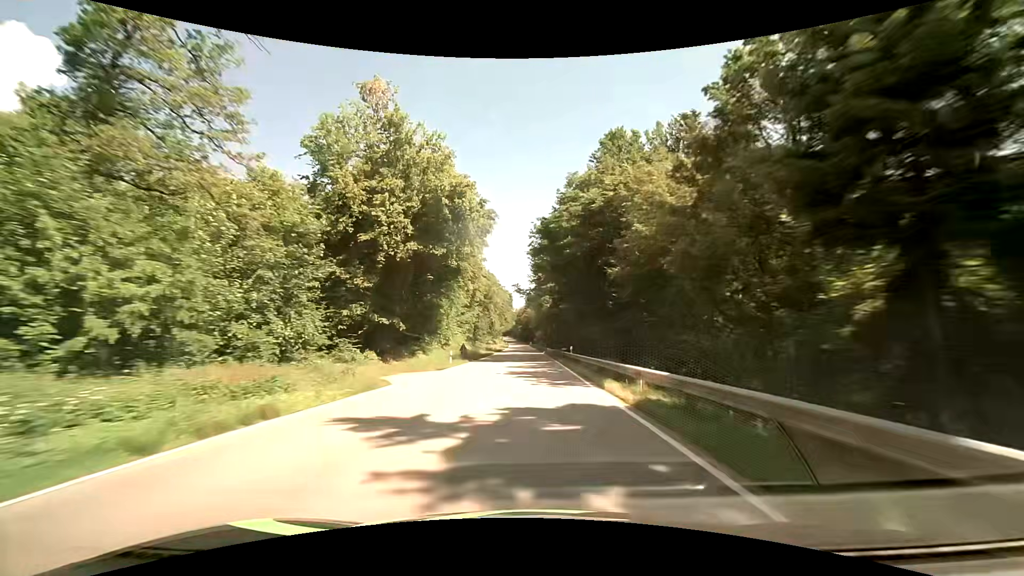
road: secondary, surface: asphalt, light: Day
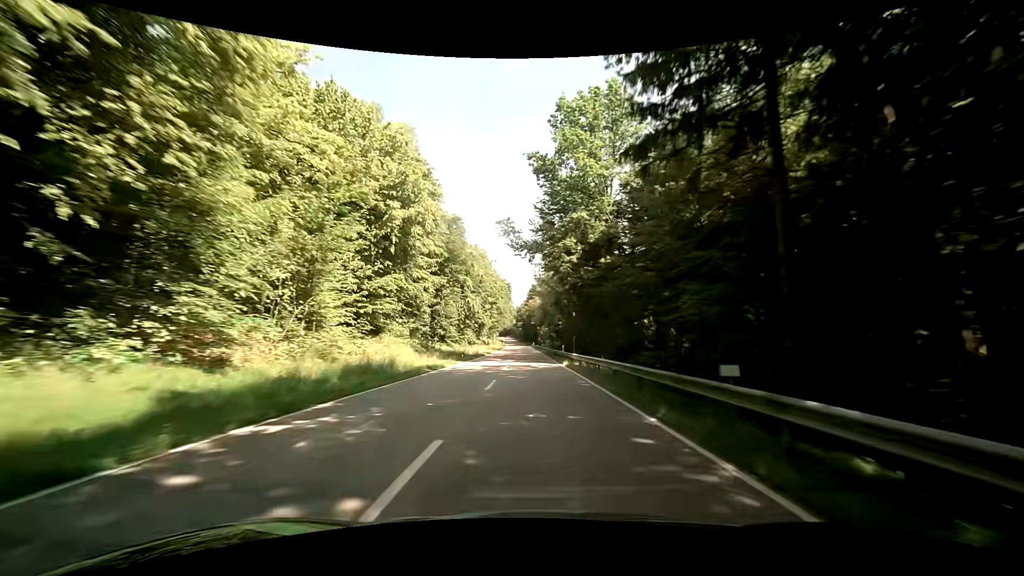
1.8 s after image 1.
(-0.4, +43.8) m; -1°
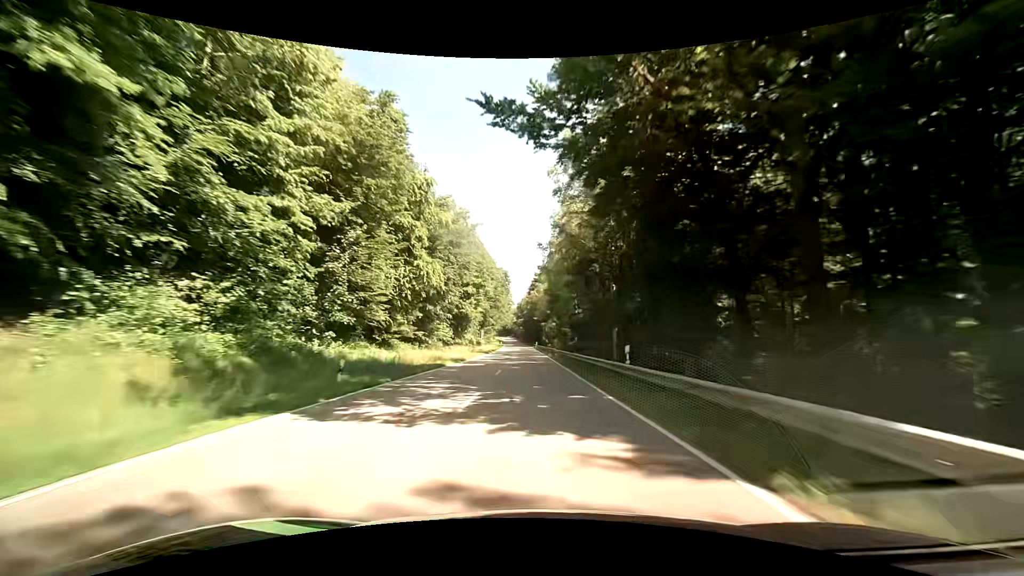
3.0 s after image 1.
(0.0, +29.3) m; 0°
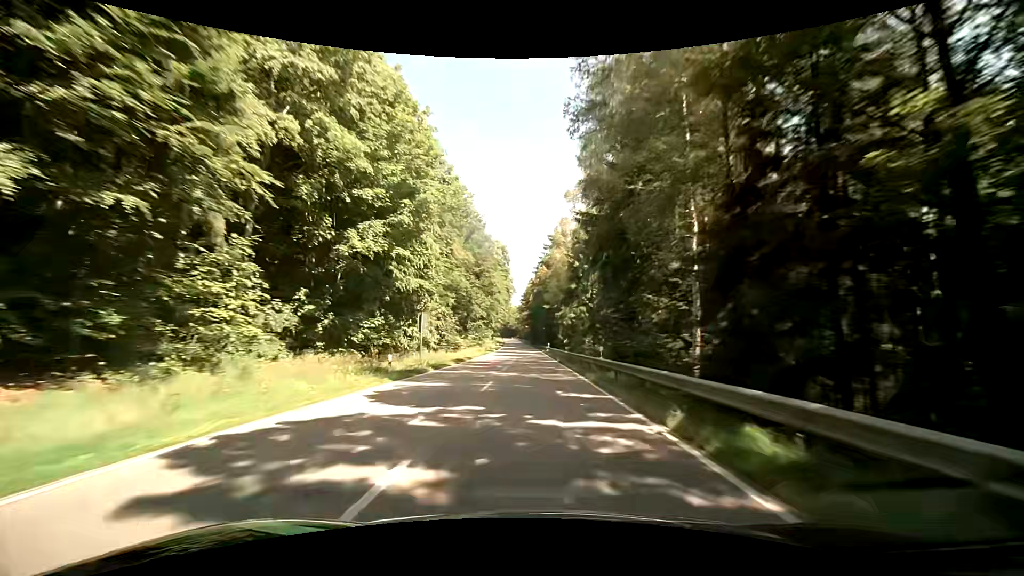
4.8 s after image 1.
(0.0, +44.0) m; 0°
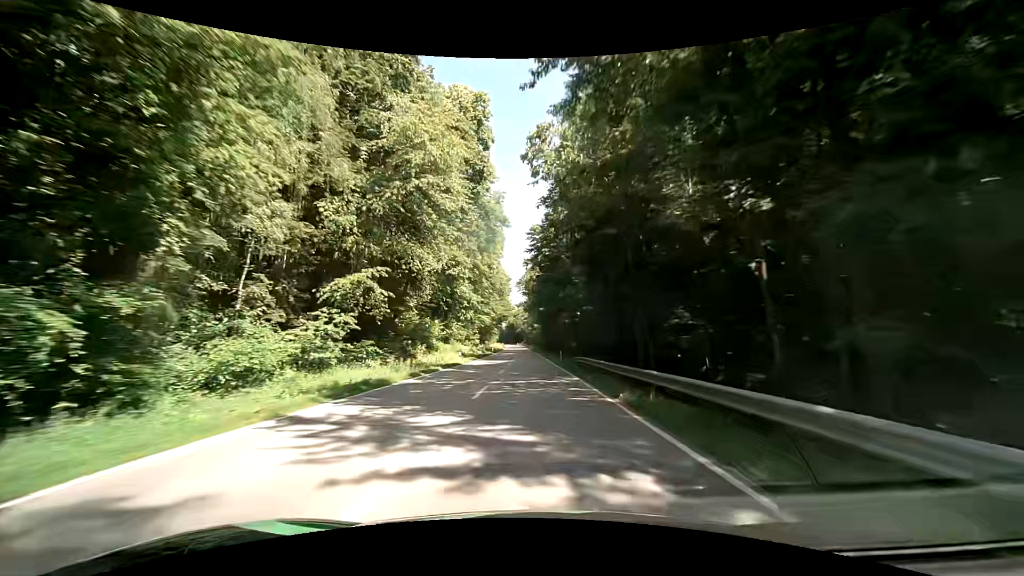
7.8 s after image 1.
(-0.8, +73.3) m; -1°
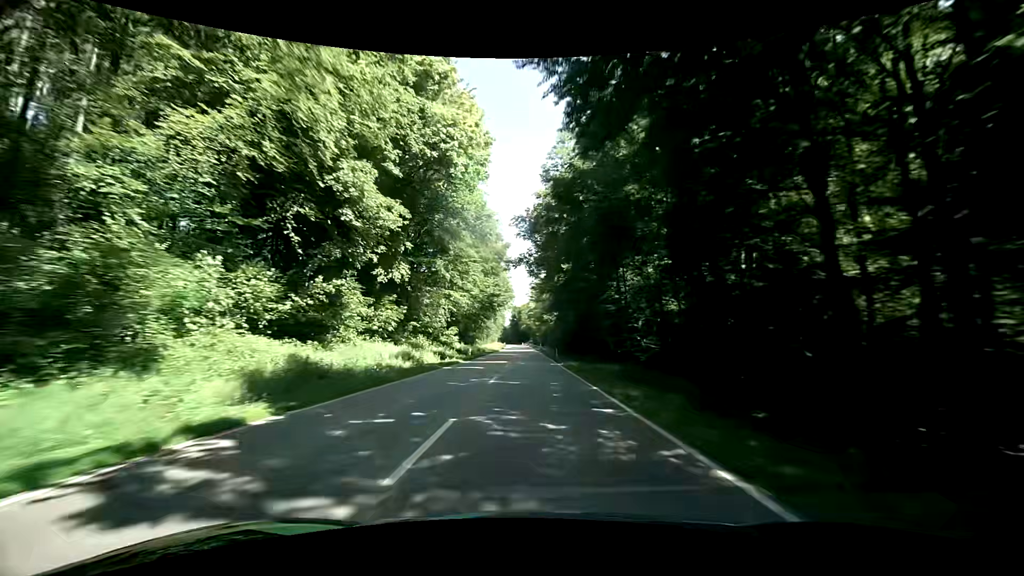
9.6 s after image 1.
(-0.1, +43.7) m; 0°
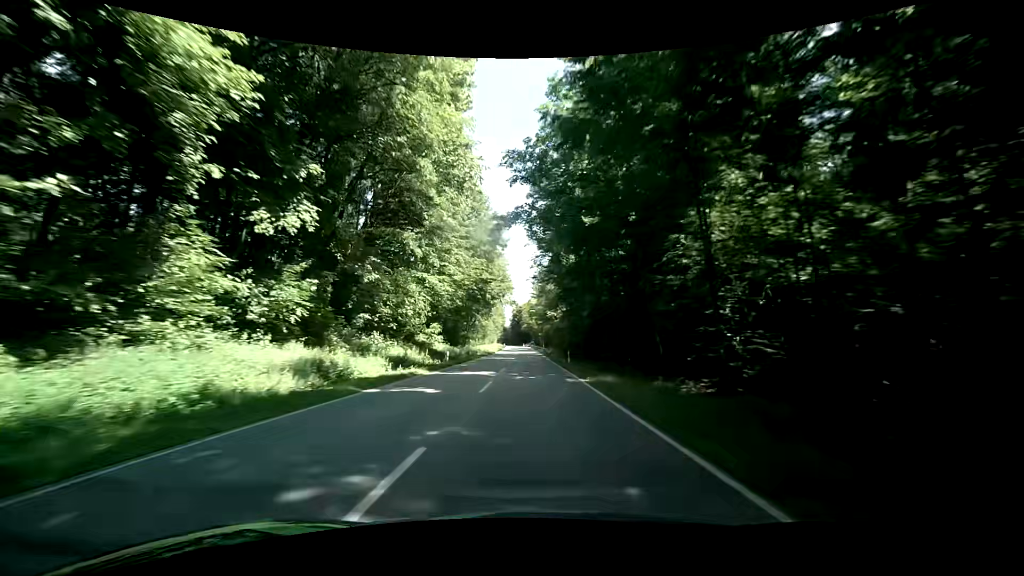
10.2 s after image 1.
(-0.2, +14.5) m; -1°
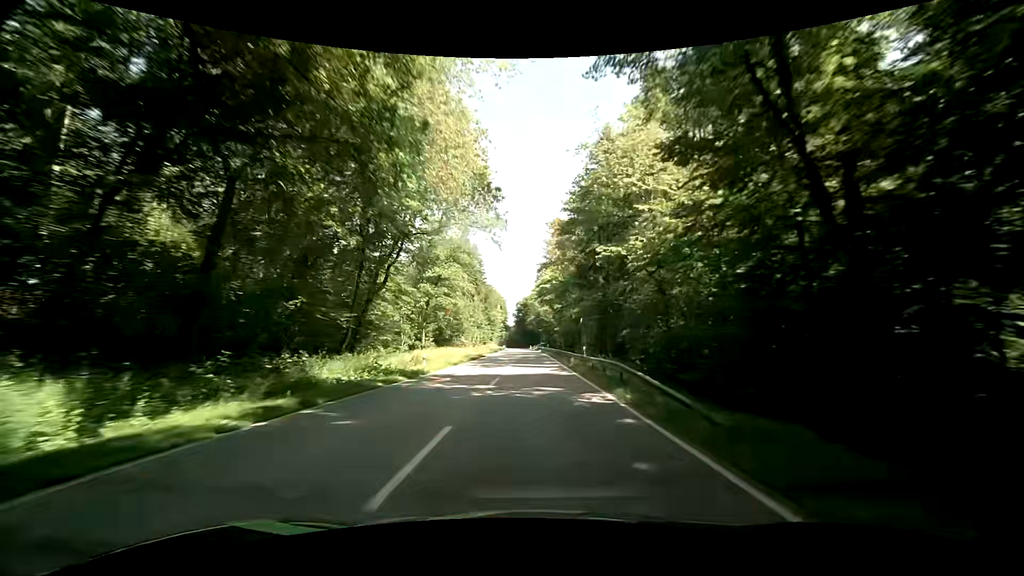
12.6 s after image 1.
(-0.5, +58.1) m; -1°
(0, +10) (0, +20) (0, +30) (0, +40) (0, +50) (-1, +60) (-1, +70) (-1, +80) (-1, +90) (-2, +100) m
